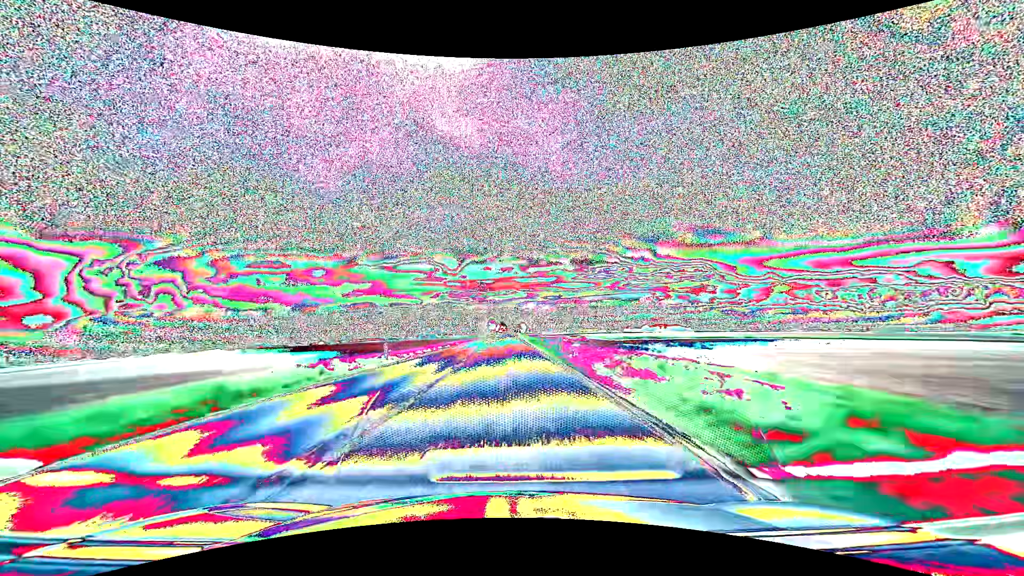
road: primary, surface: asphalt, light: Day
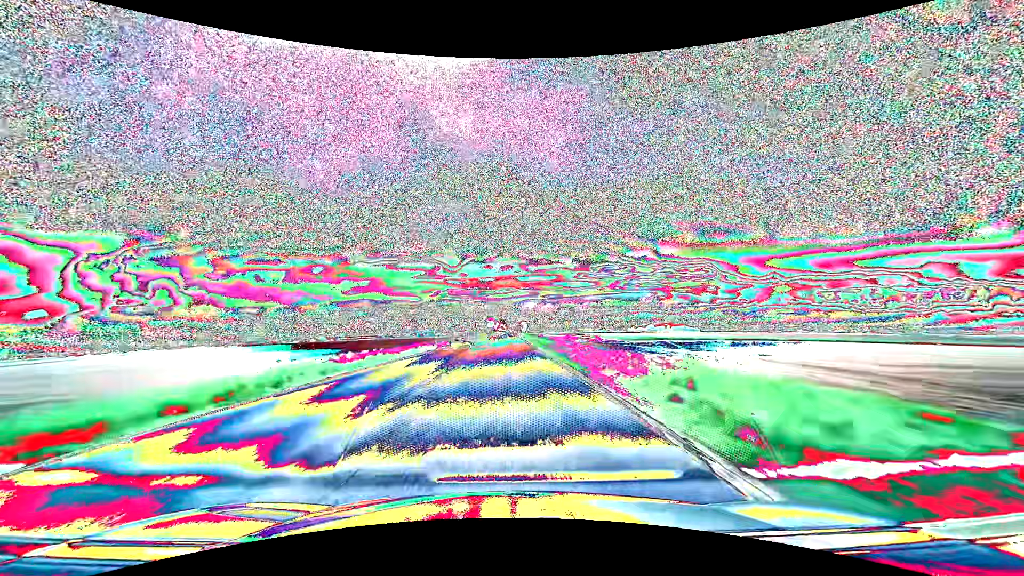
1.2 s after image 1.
(-0.1, +30.2) m; 0°
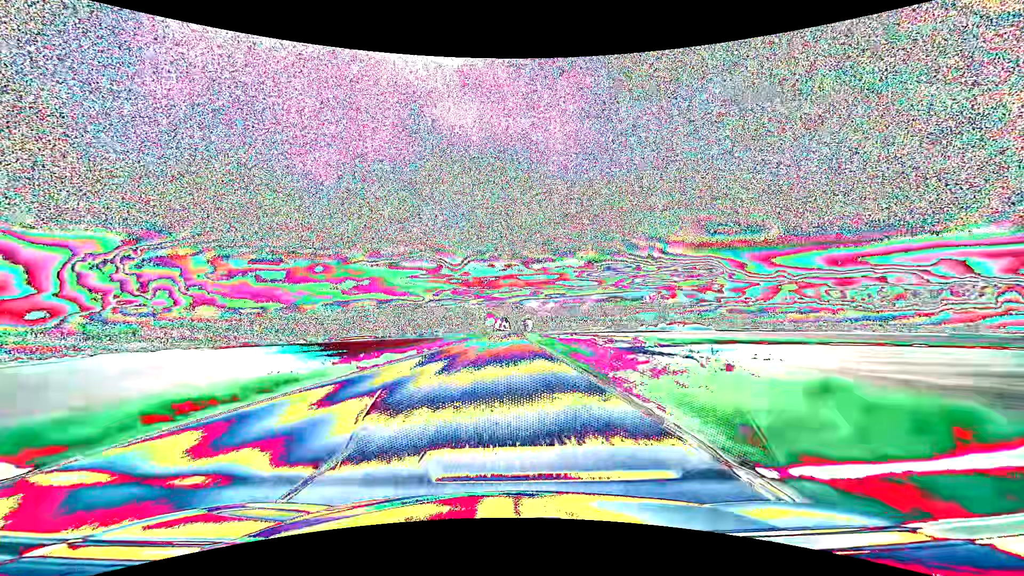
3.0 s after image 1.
(-0.1, +46.1) m; 0°
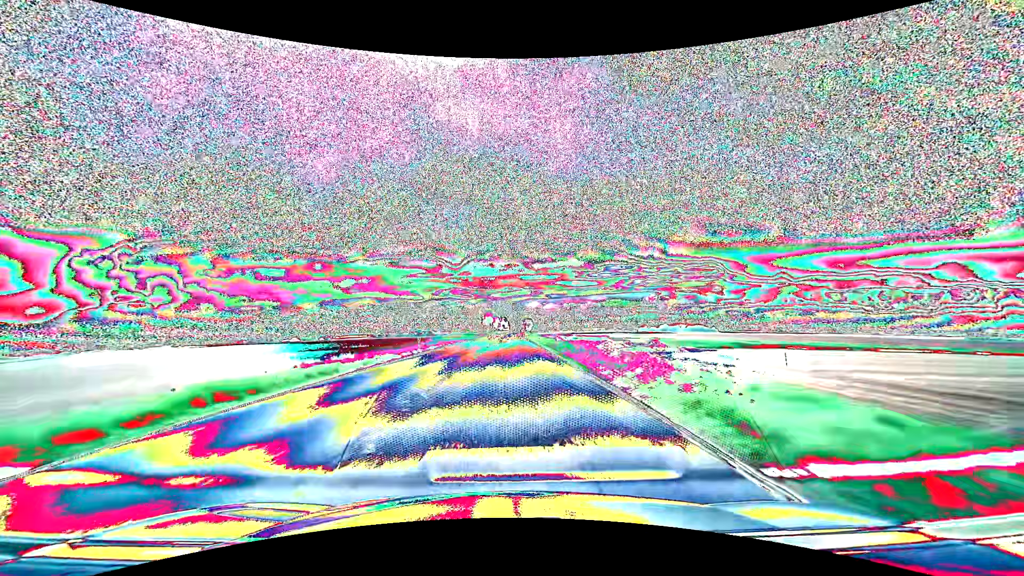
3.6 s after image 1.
(0.0, +15.5) m; 0°
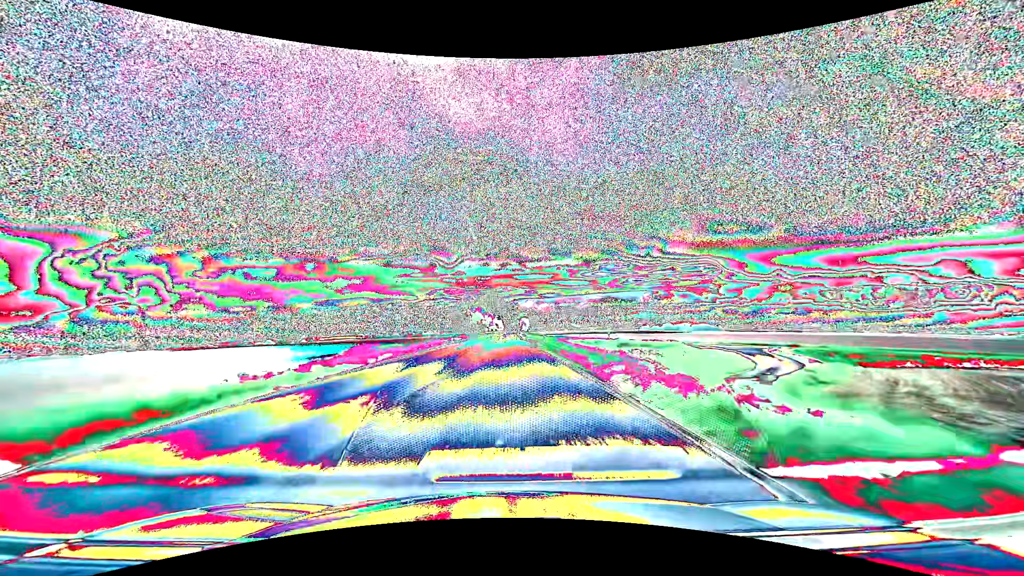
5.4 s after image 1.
(+0.3, +46.8) m; +1°
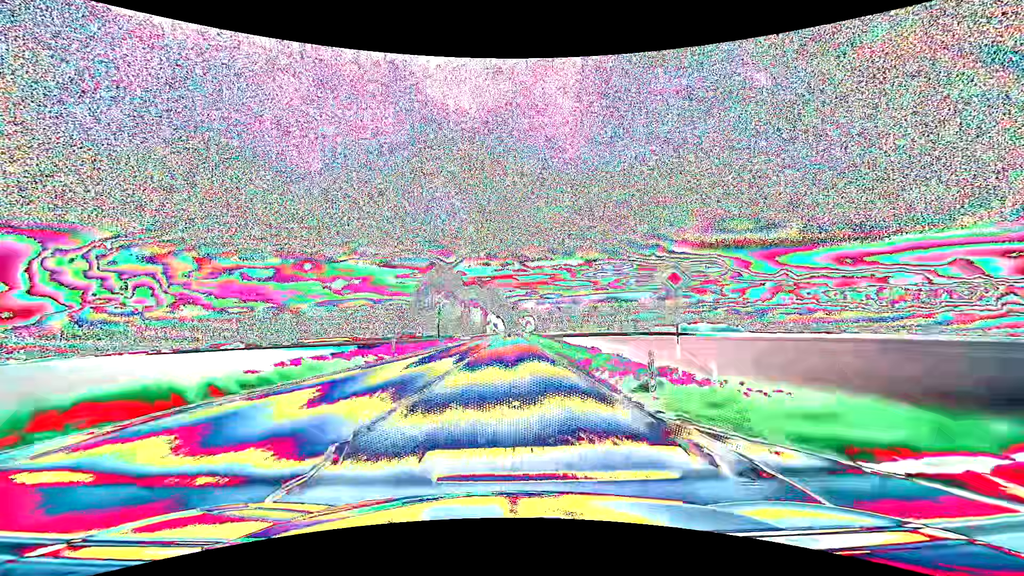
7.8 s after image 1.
(-0.1, +62.8) m; 0°
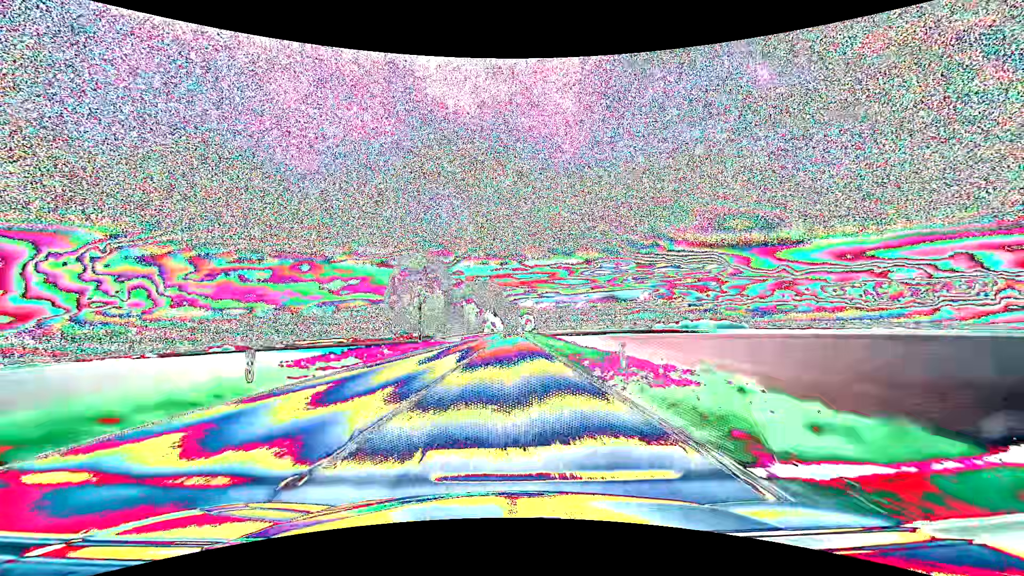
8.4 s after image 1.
(0.0, +15.8) m; 0°
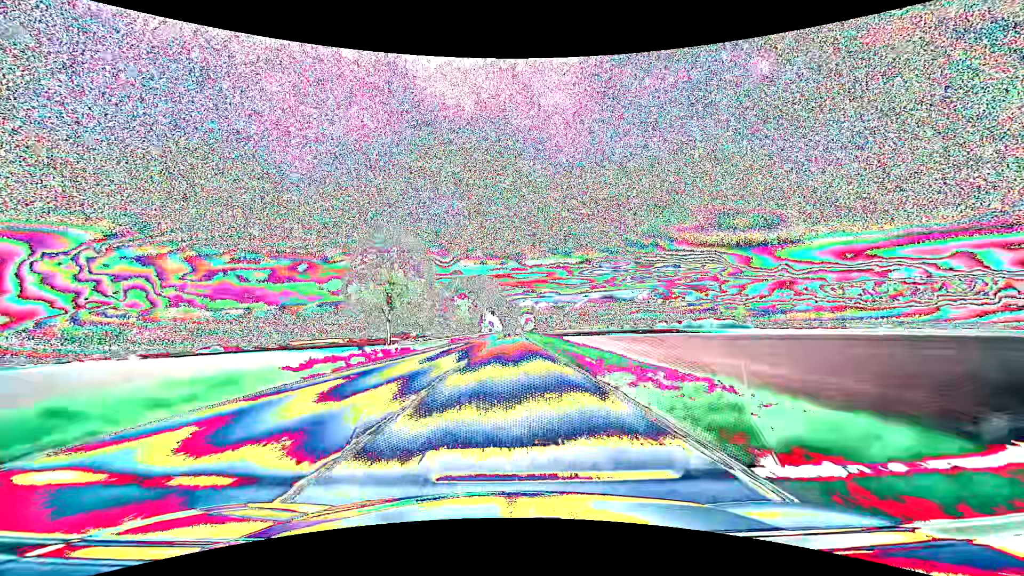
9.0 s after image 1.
(0.0, +15.8) m; 0°
(0, +10) (0, +20) (0, +30) (0, +40) (0, +50) (0, +60) (0, +70) (+1, +80) (+1, +90) (+1, +100) m
